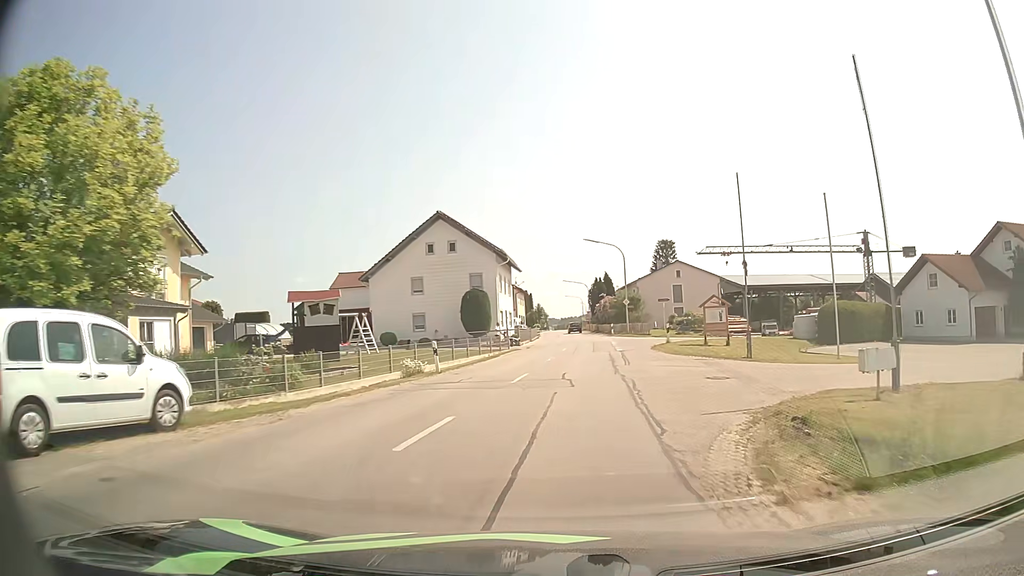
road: secondary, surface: asphalt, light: Day
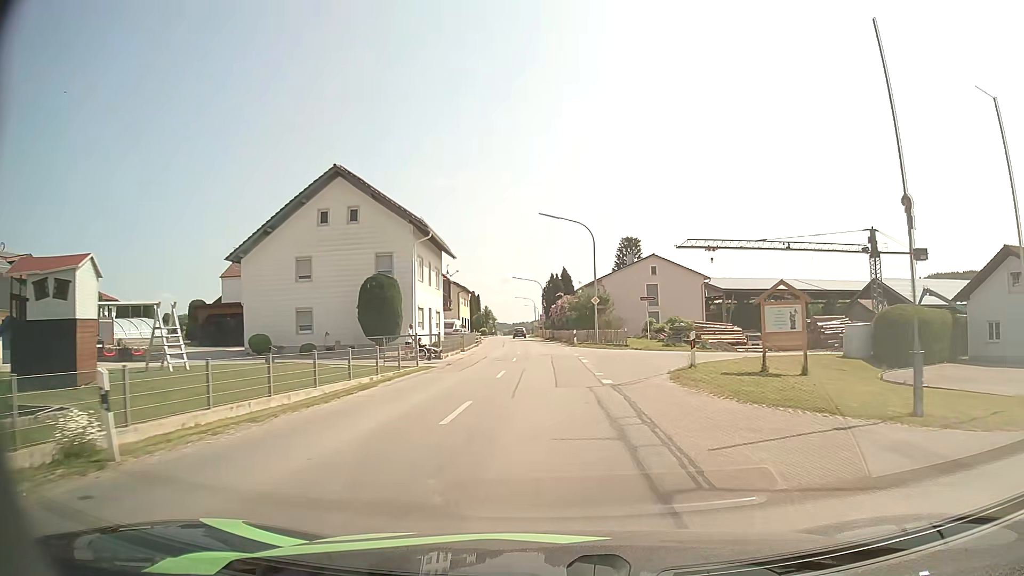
(+0.6, +15.6) m; +4°
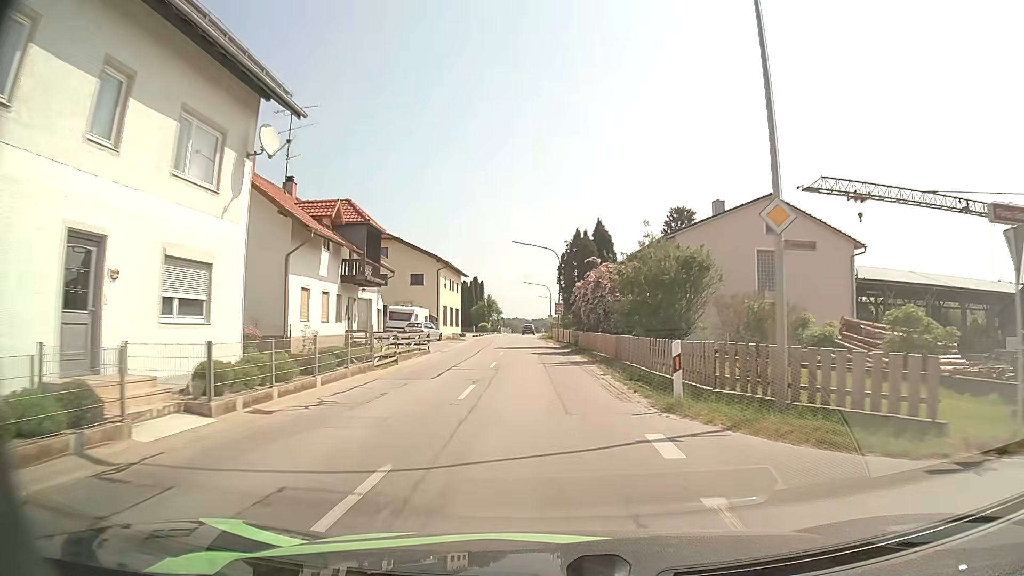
(0.0, +32.8) m; -1°
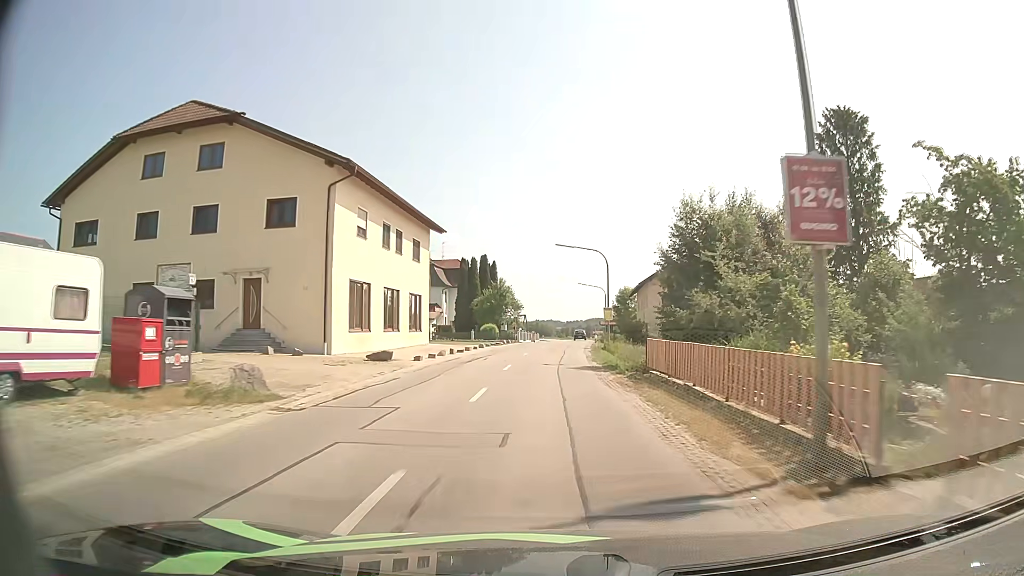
(-1.6, +45.2) m; -3°
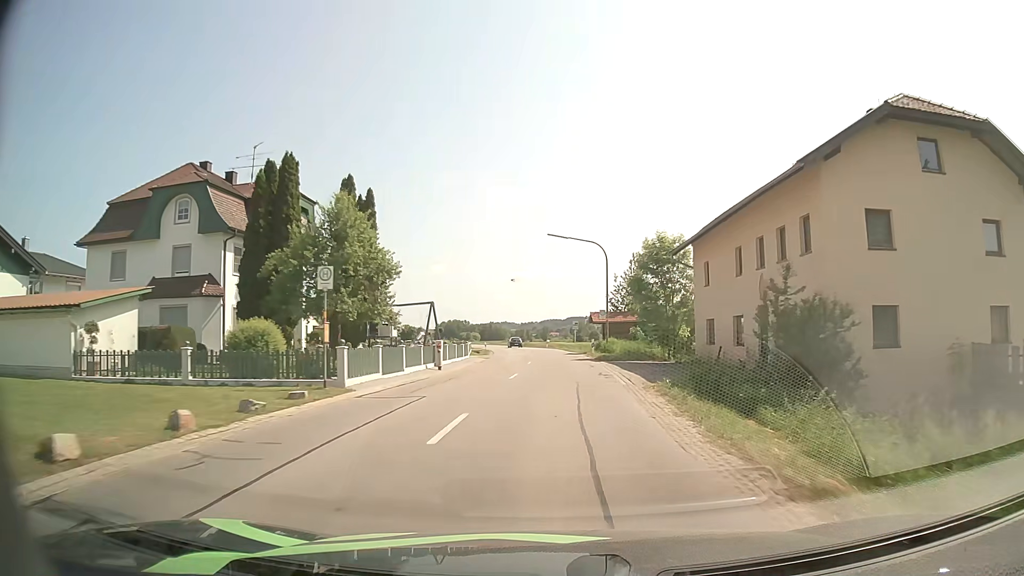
(+1.1, +48.0) m; +4°
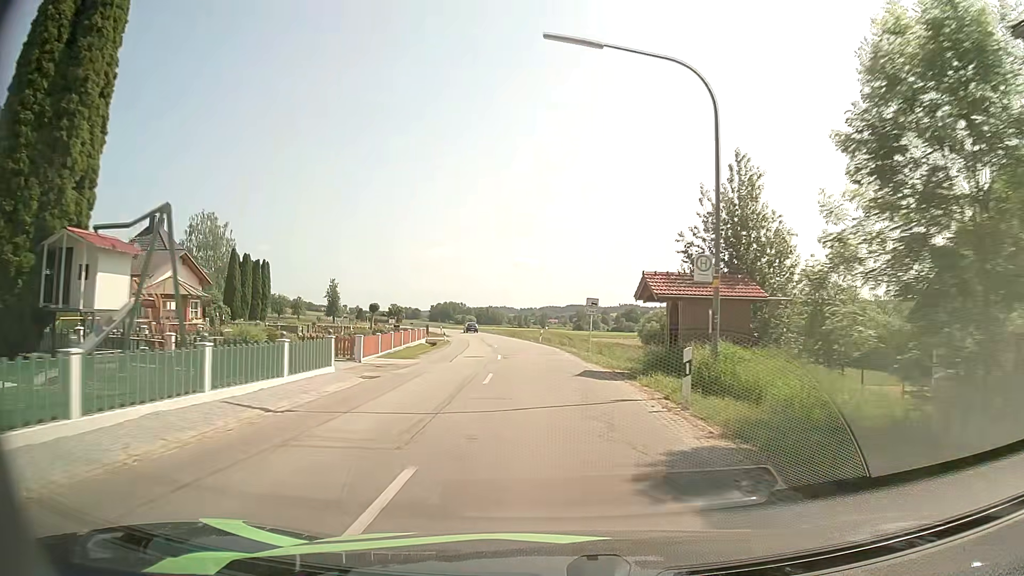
(+0.4, +28.5) m; 0°
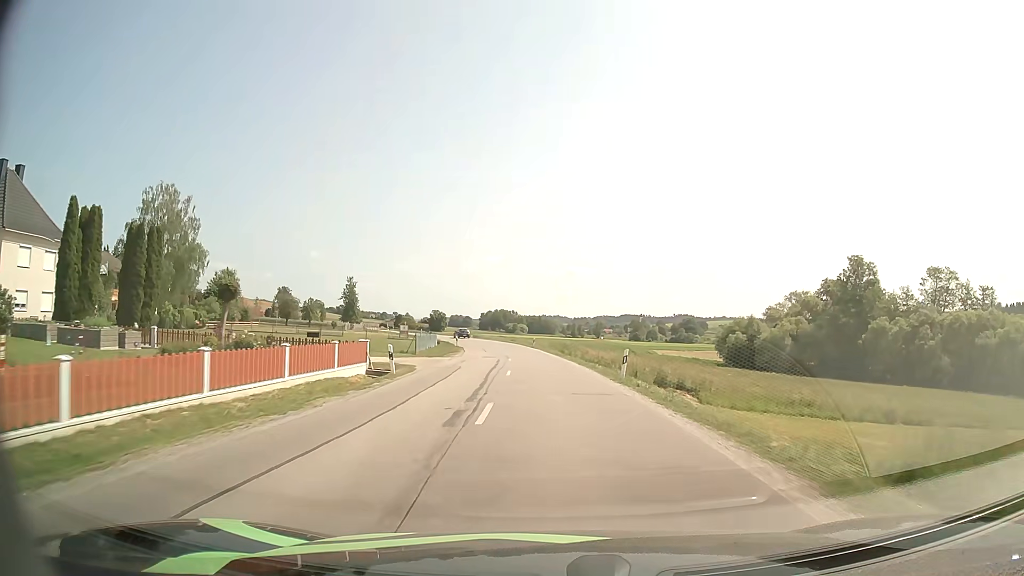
(-1.1, +29.9) m; -4°
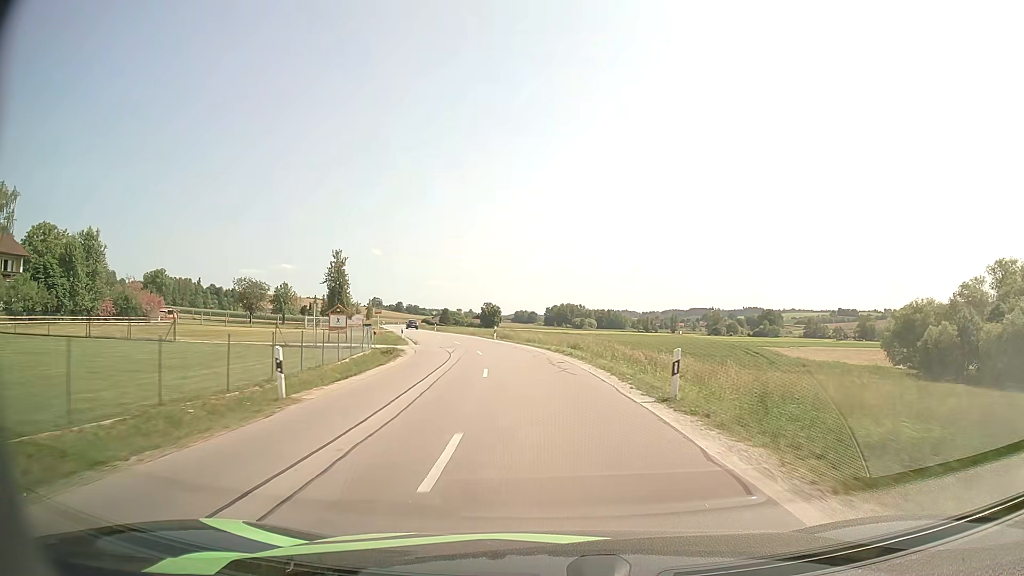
(-2.1, +50.6) m; -6°
(0, +10) (-1, +20) (-1, +30) (-3, +40) (-5, +50) (-8, +59) (-11, +69) (-14, +78) (-16, +88) (-19, +98) m
